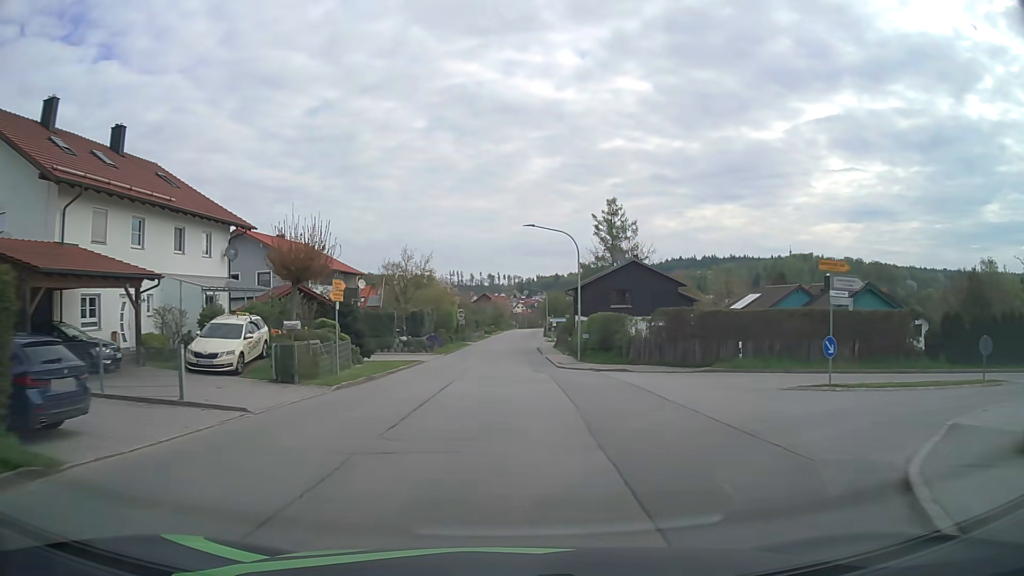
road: tertiary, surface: asphalt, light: Day
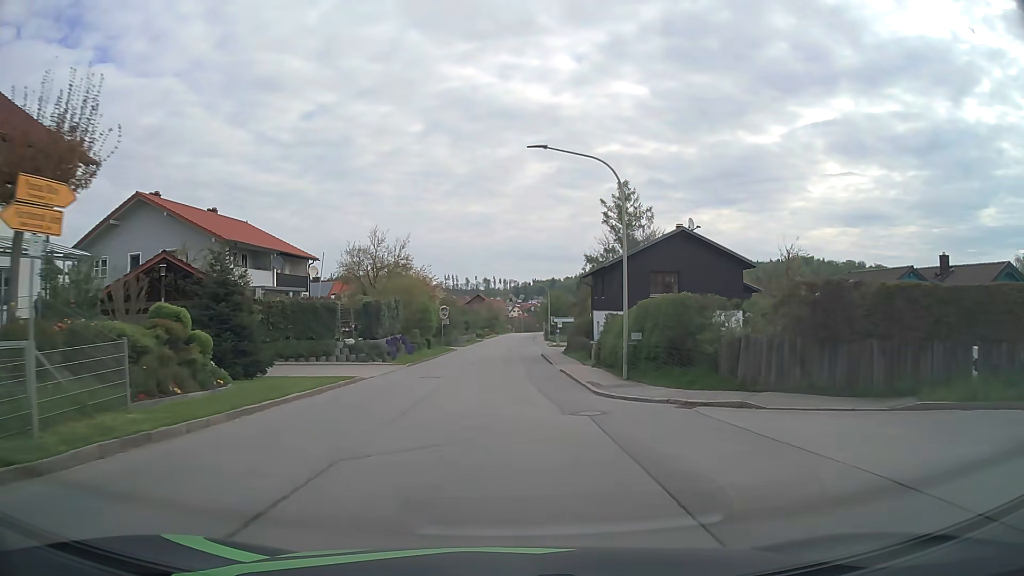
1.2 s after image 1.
(+0.1, +15.3) m; 0°
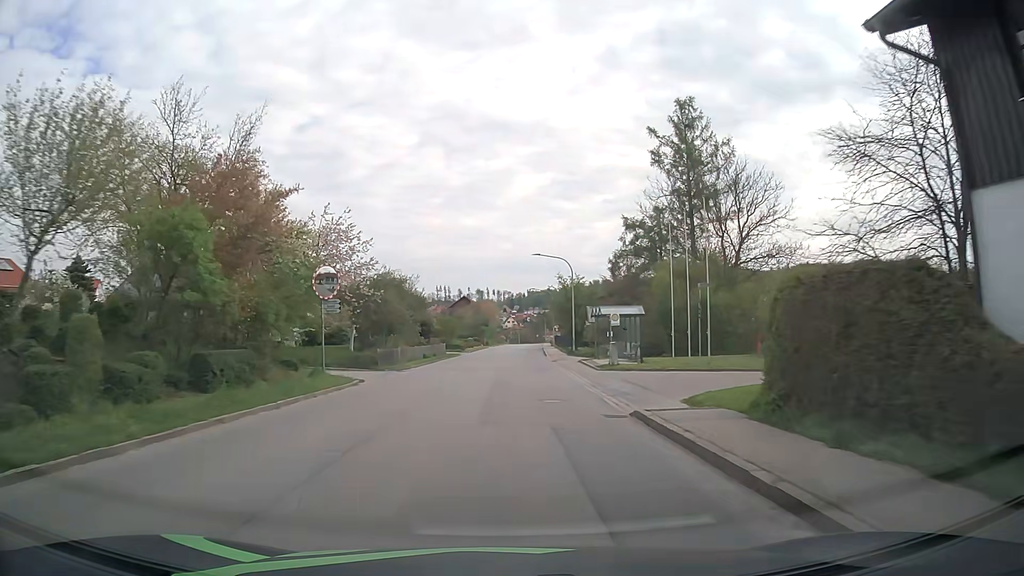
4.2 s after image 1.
(+0.1, +38.0) m; 0°
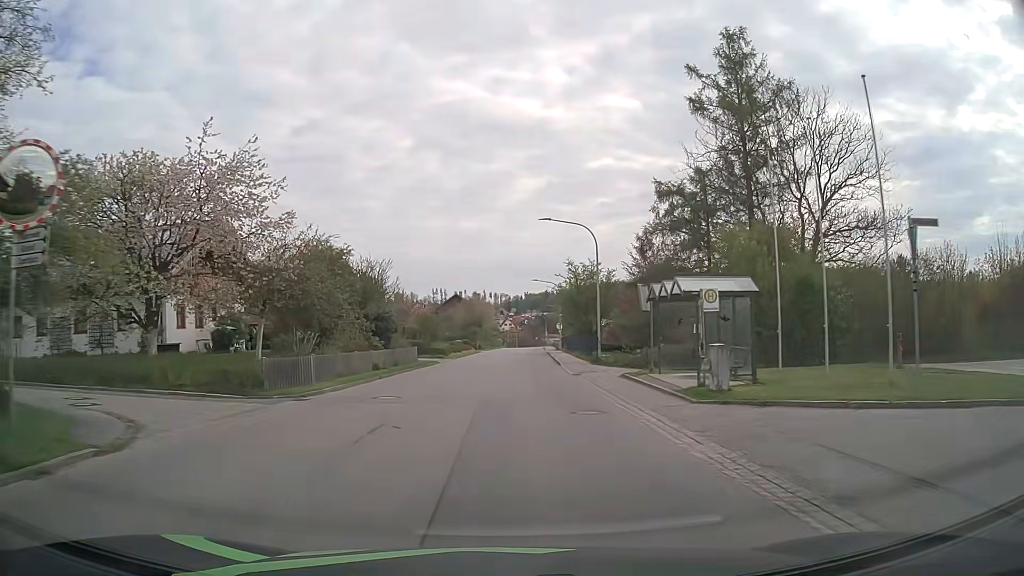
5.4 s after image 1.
(+0.1, +15.3) m; +1°
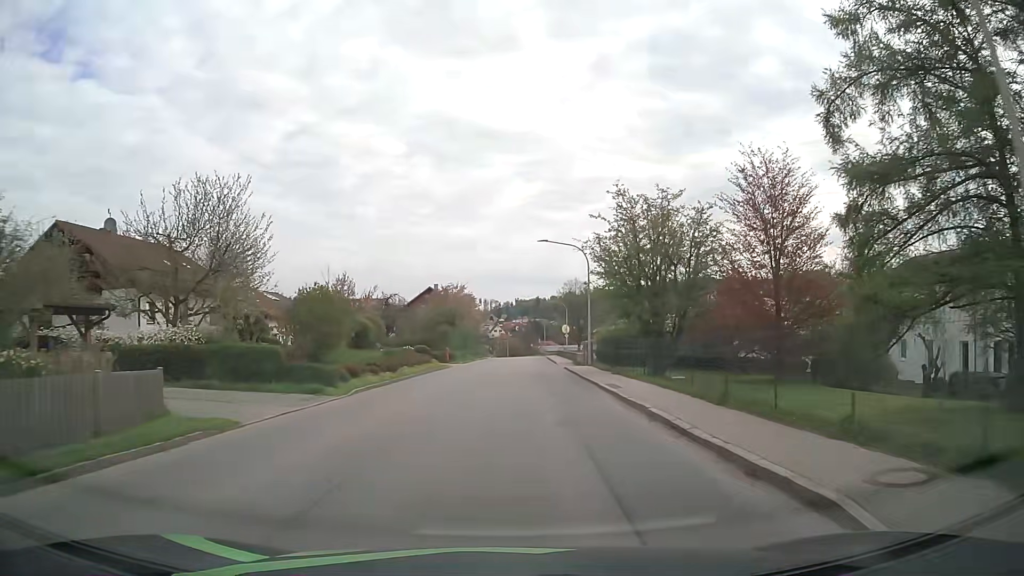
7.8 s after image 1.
(0.0, +30.3) m; 0°
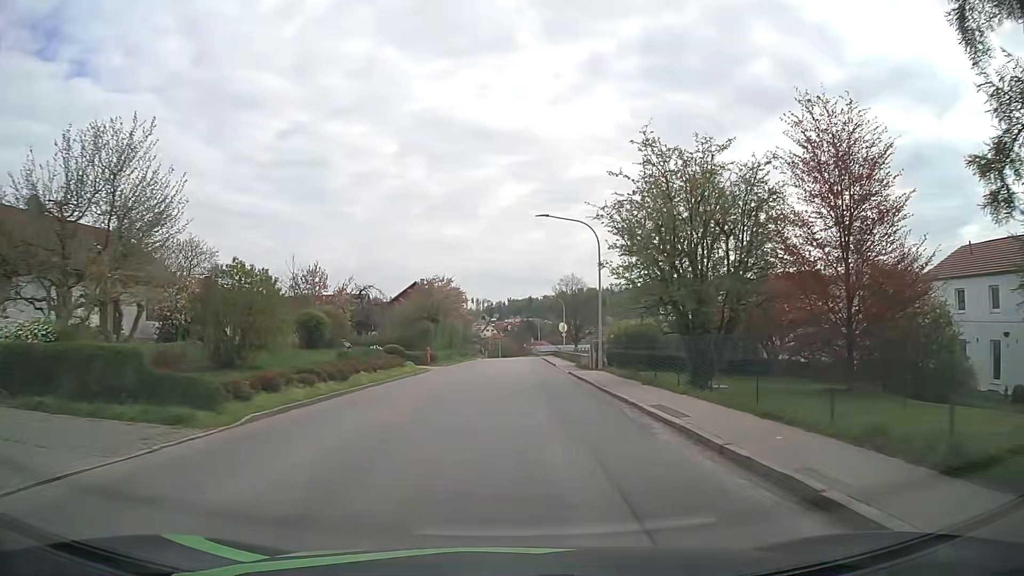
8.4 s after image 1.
(+0.1, +7.6) m; +1°
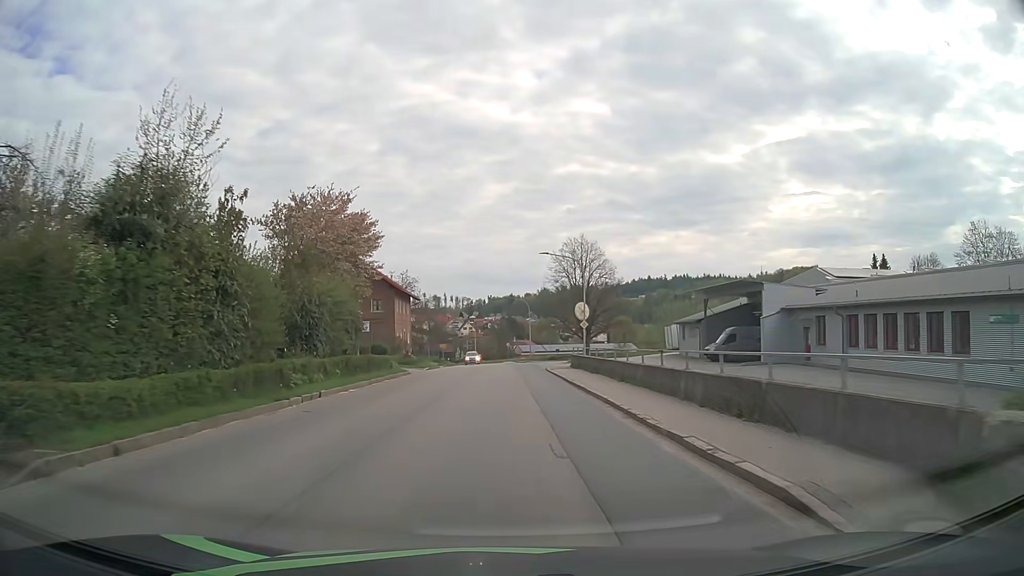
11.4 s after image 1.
(+0.4, +38.0) m; +2°
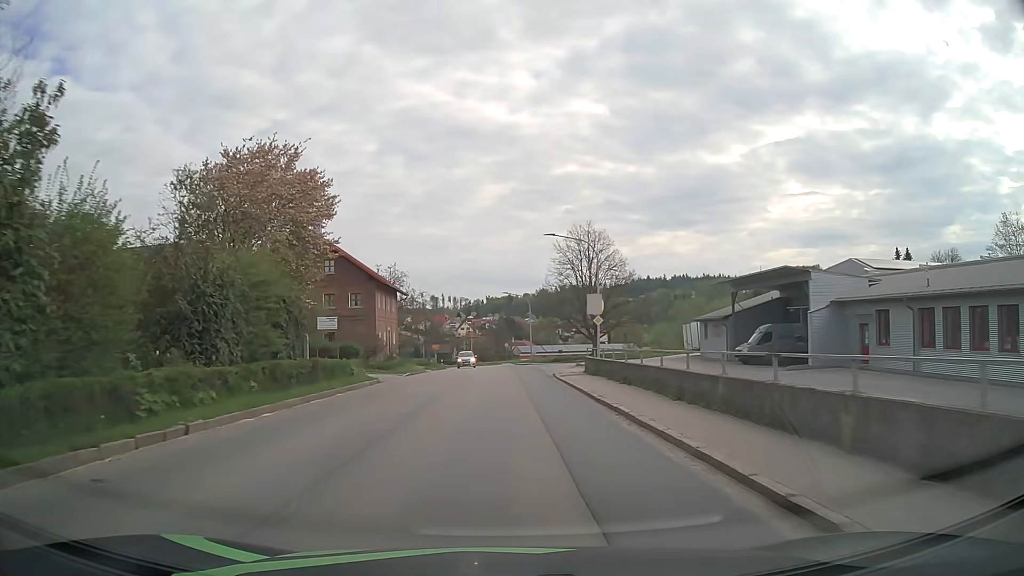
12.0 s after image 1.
(0.0, +7.6) m; 0°
(0, +10) (0, +20) (0, +30) (0, +40) (-1, +50) (-1, +60) (-2, +70) (-2, +80) (-3, +90) (-5, +100) m
